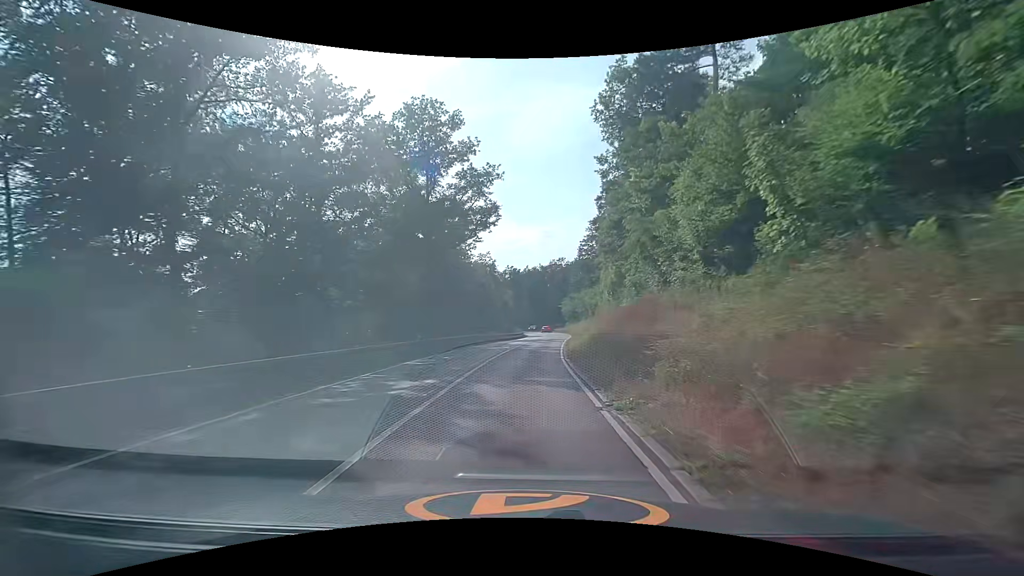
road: secondary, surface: asphalt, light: Day
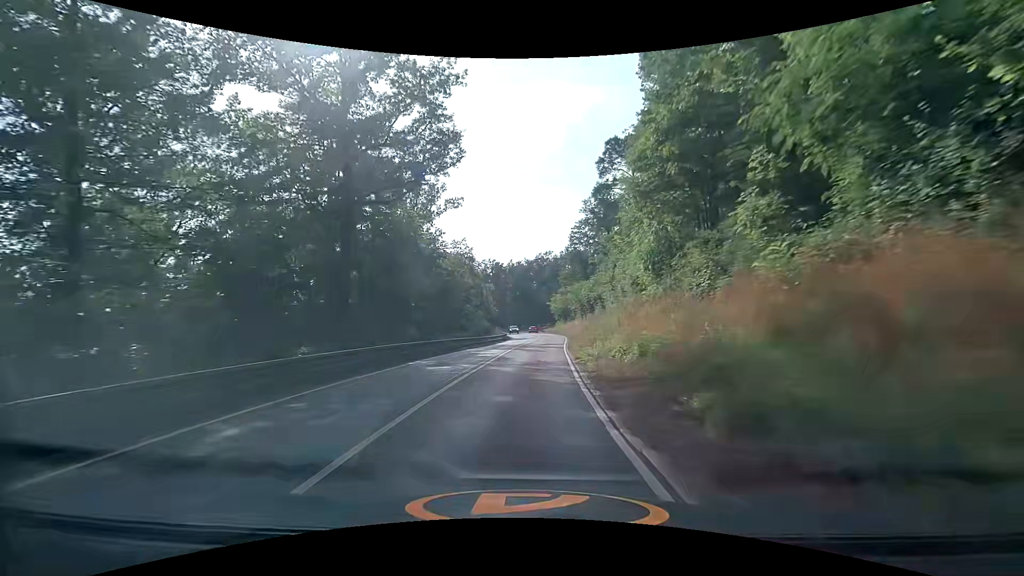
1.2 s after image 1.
(+0.3, +15.6) m; +2°
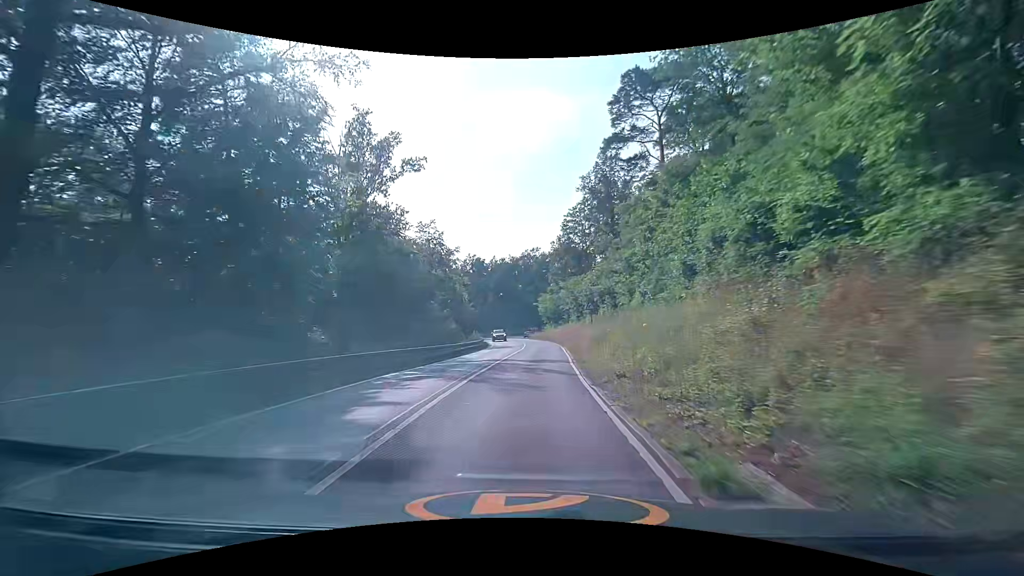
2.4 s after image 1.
(+0.3, +15.5) m; +2°
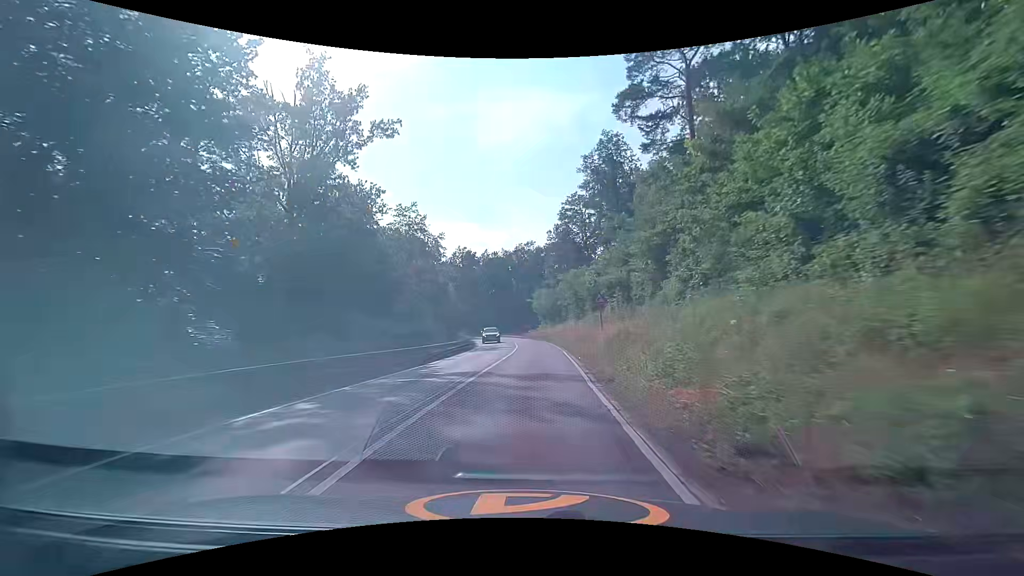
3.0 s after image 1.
(0.0, +7.7) m; 0°
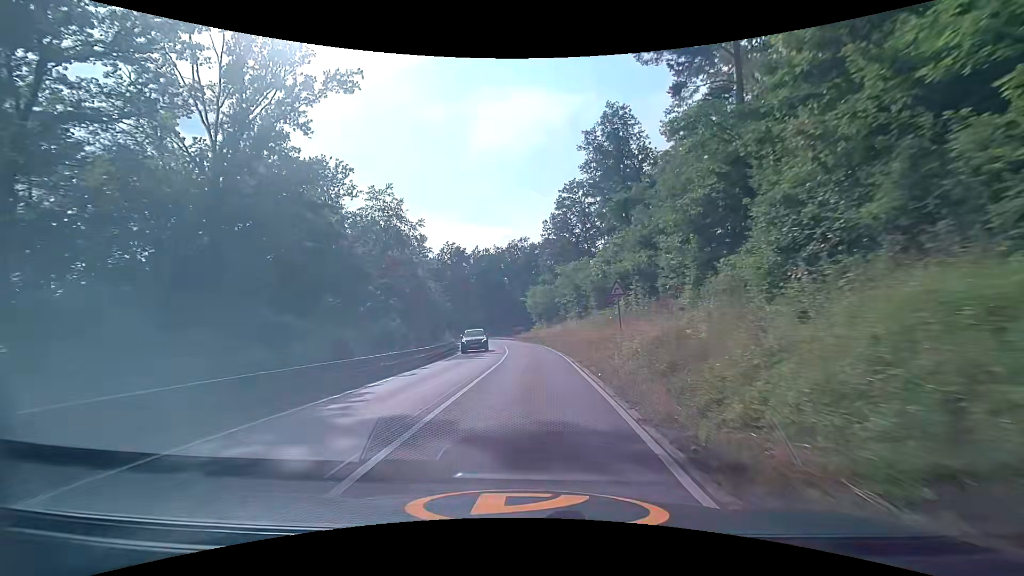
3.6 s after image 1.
(+0.1, +7.7) m; +1°
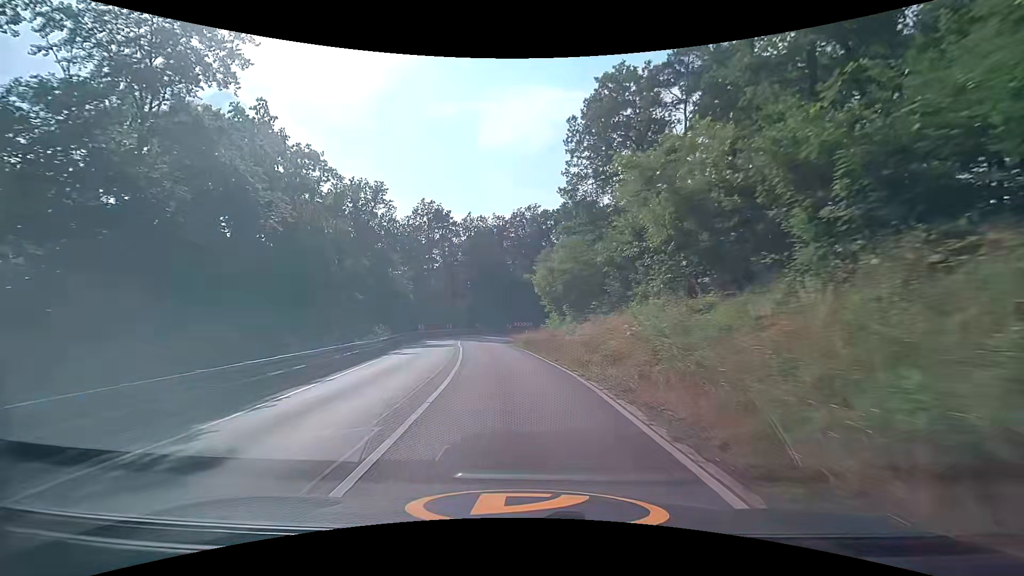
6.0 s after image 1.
(+0.5, +31.1) m; -1°
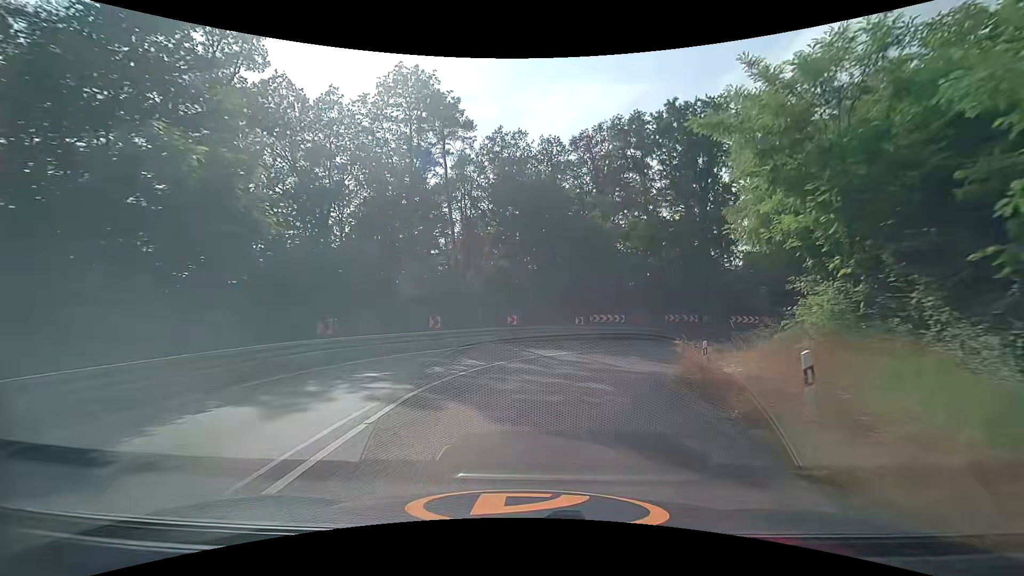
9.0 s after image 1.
(-3.1, +37.5) m; -5°
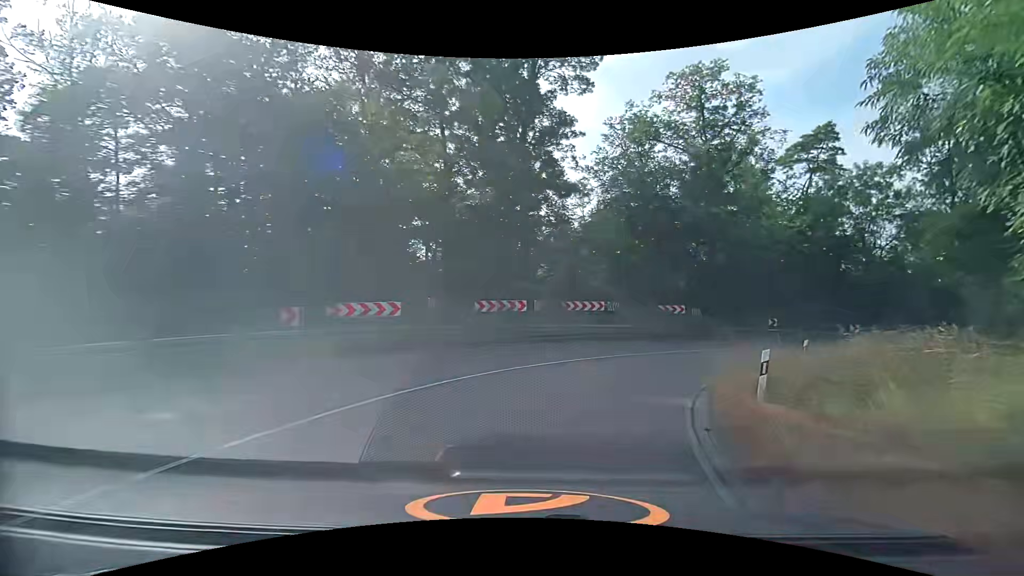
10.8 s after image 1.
(+3.1, +18.8) m; +23°
(+1, +10) (+6, +19) (+14, +25) (+23, +29) (+33, +28) (+43, +25) (+52, +21) (+61, +17) (+70, +13) (+79, +9) m
